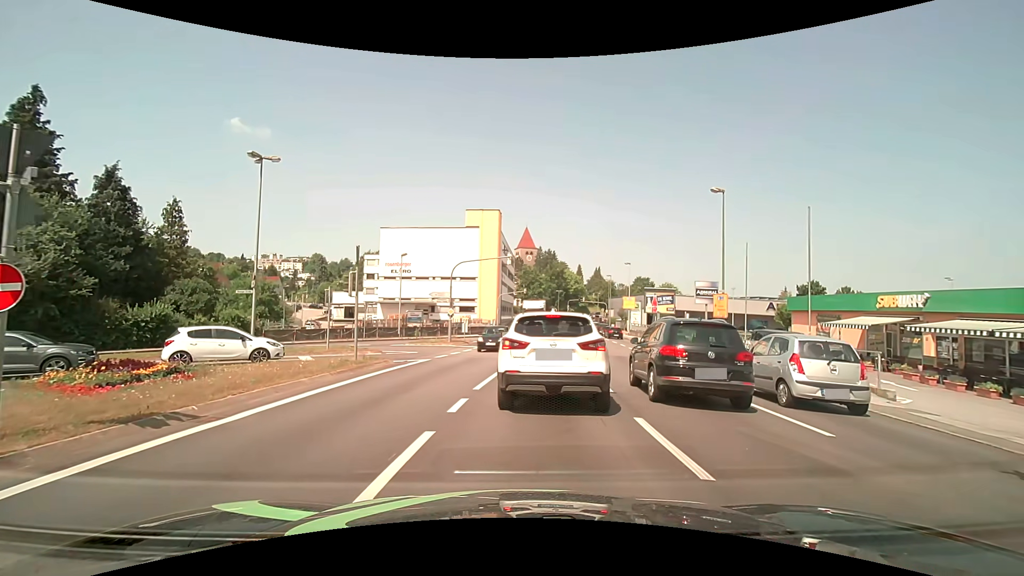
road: tertiary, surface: asphalt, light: Day
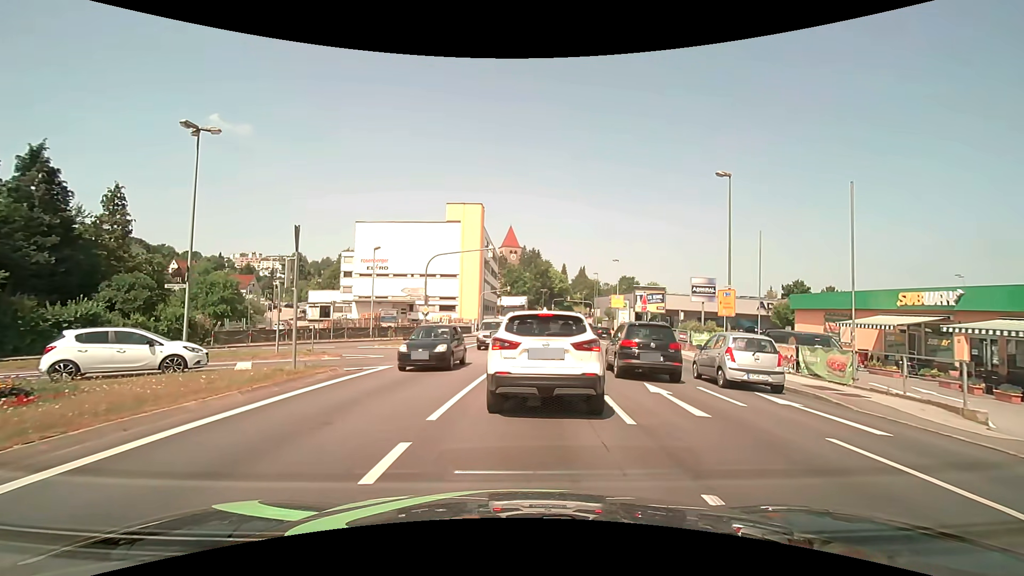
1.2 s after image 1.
(0.0, +3.6) m; +1°
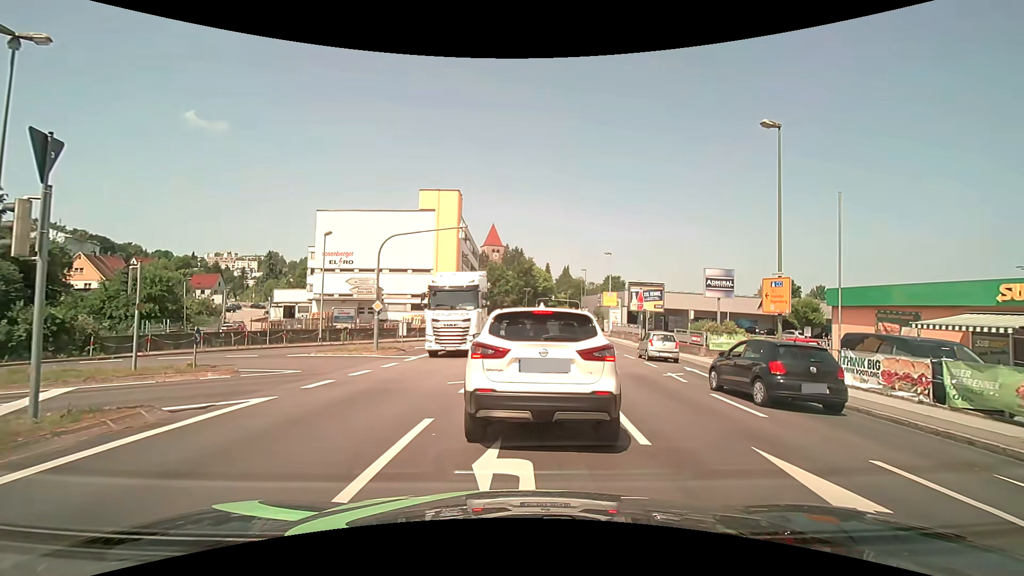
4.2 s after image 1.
(+0.2, +7.0) m; +2°
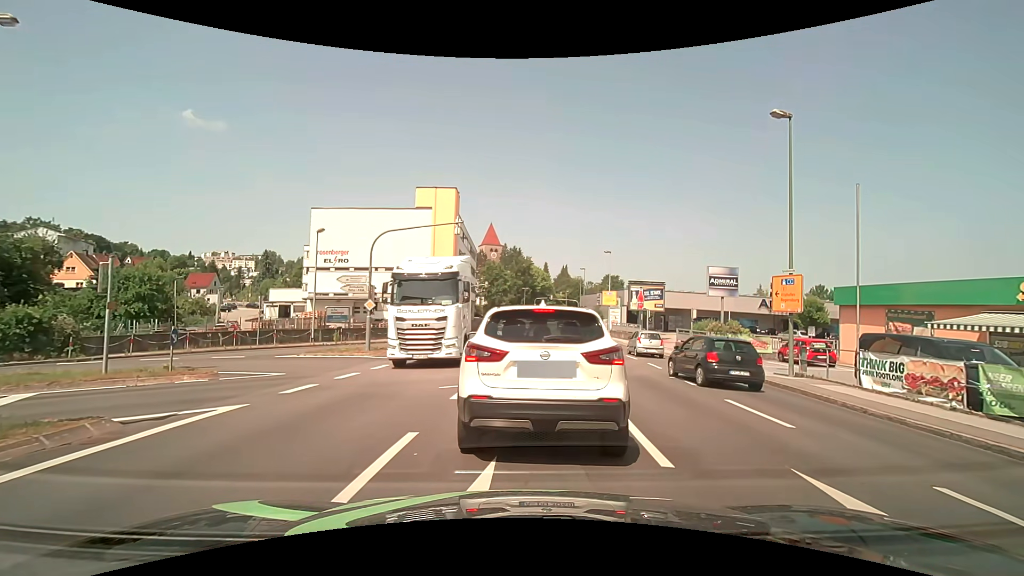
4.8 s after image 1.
(0.0, +1.0) m; 0°
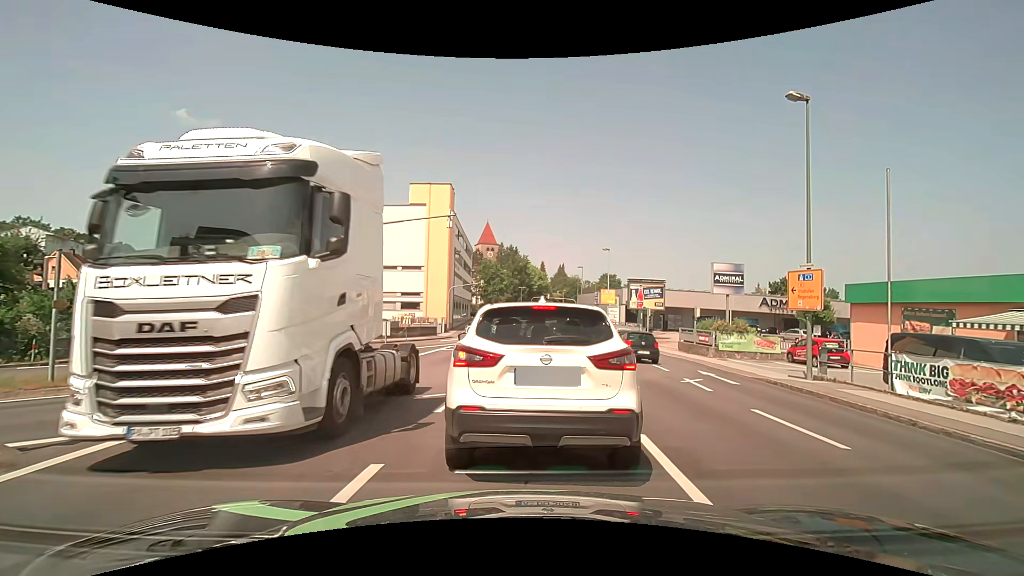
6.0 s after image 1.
(0.0, +1.4) m; +1°
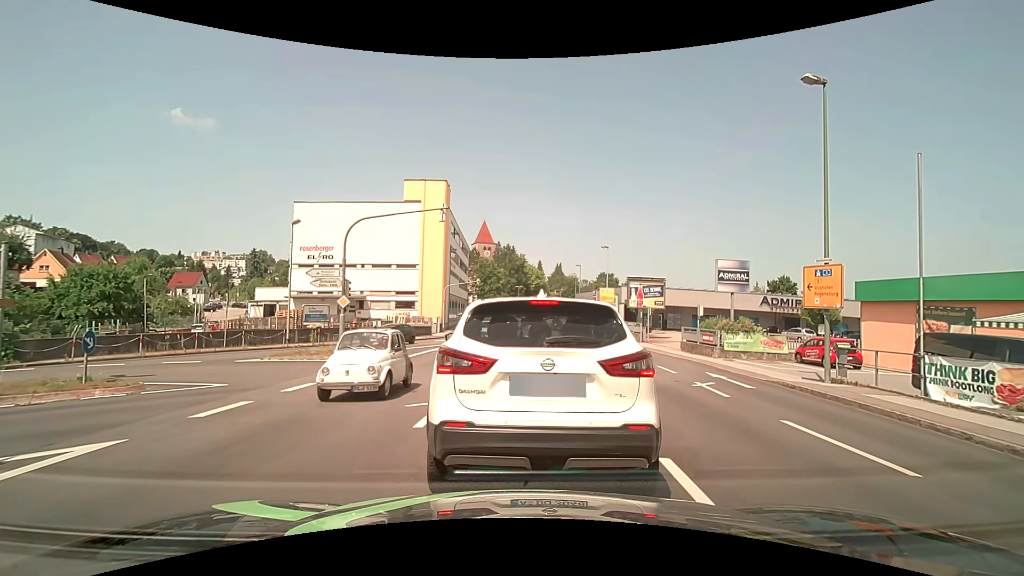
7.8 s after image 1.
(0.0, +1.2) m; 0°
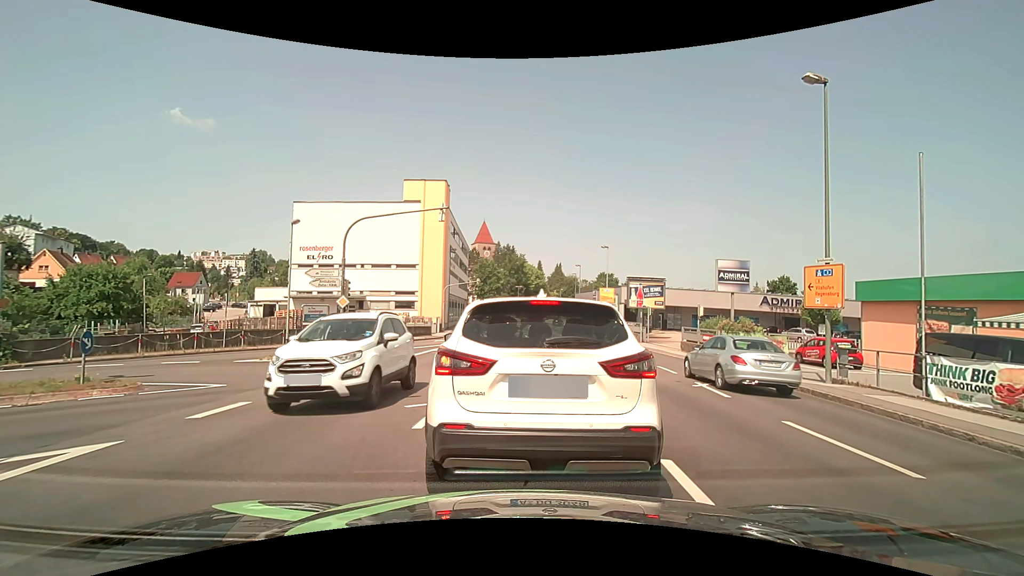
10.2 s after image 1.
(0.0, +0.1) m; 0°
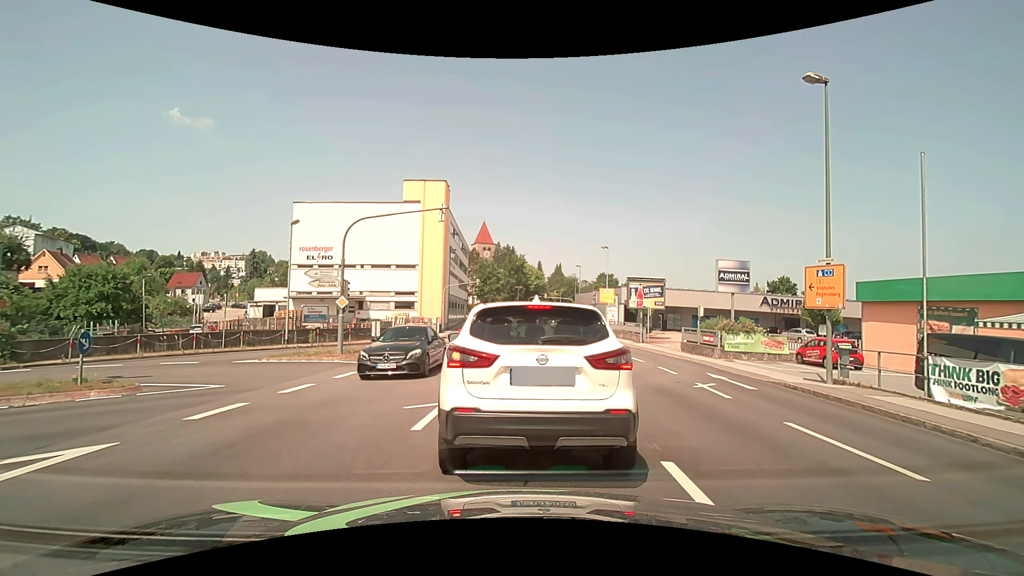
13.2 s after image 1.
(0.0, 0.0) m; 0°
(0, +10) (-6, +18) (-15, +18) (-24, +13) (-30, +5) (-35, -4) (-40, -13) (-45, -21) (-50, -30) (-55, -38) m
